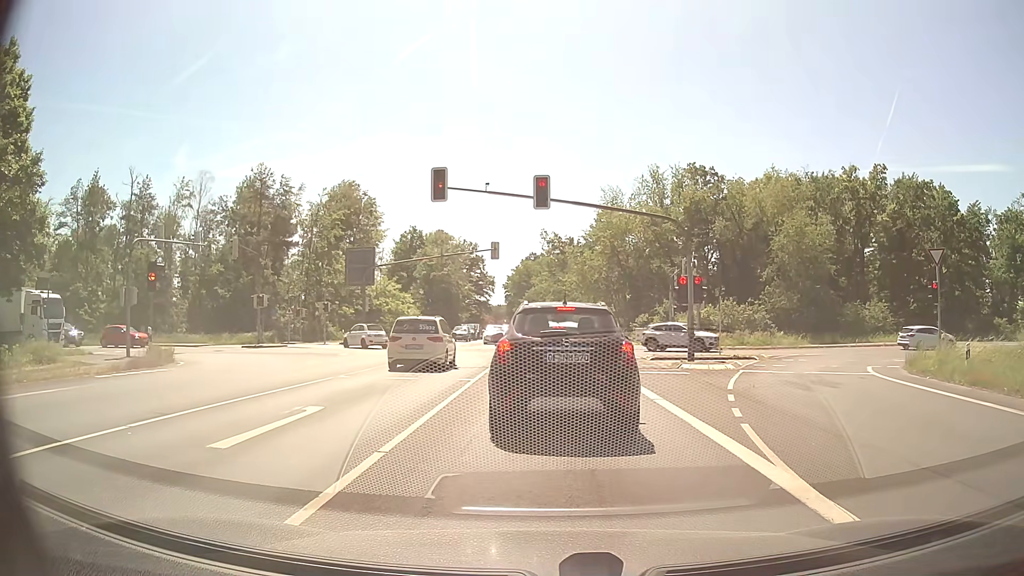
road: primary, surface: asphalt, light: Day
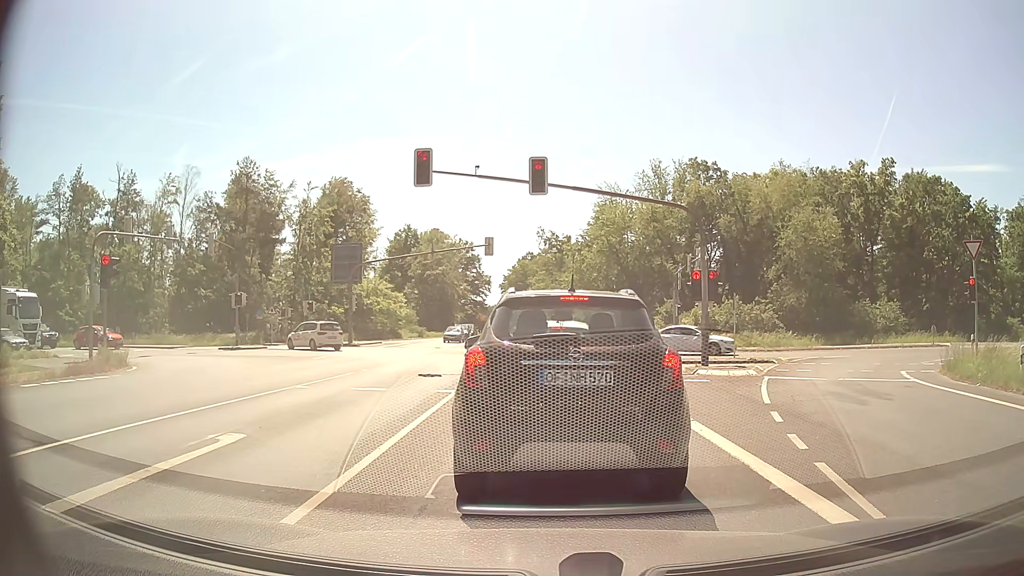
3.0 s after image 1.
(+0.1, +2.8) m; +1°
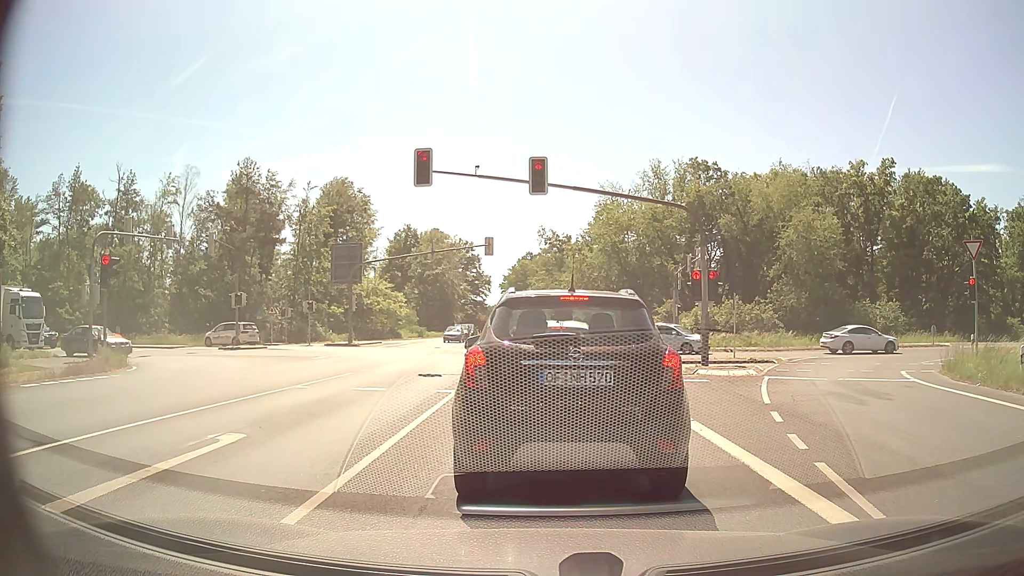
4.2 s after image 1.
(0.0, 0.0) m; 0°
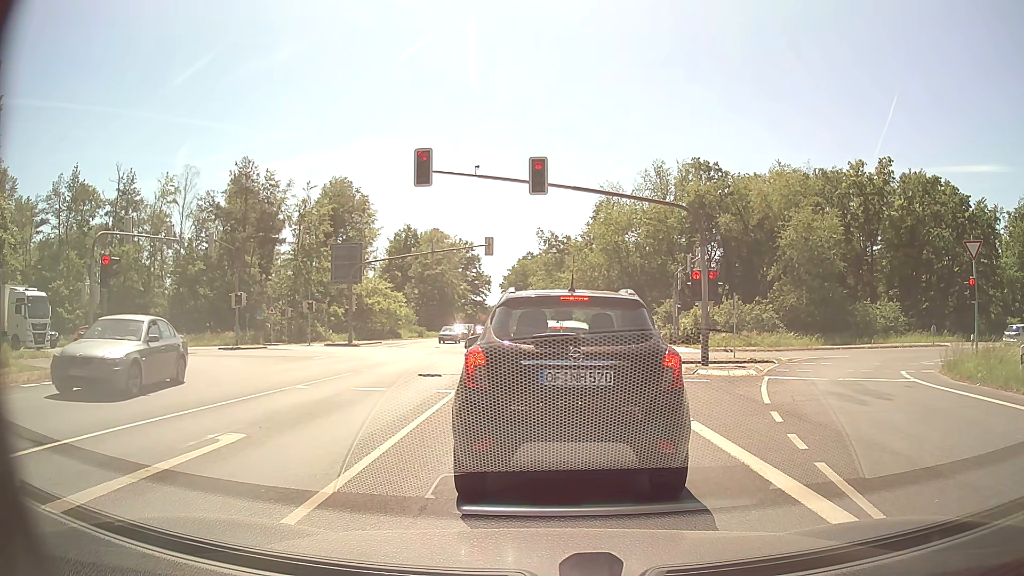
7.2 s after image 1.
(0.0, 0.0) m; 0°
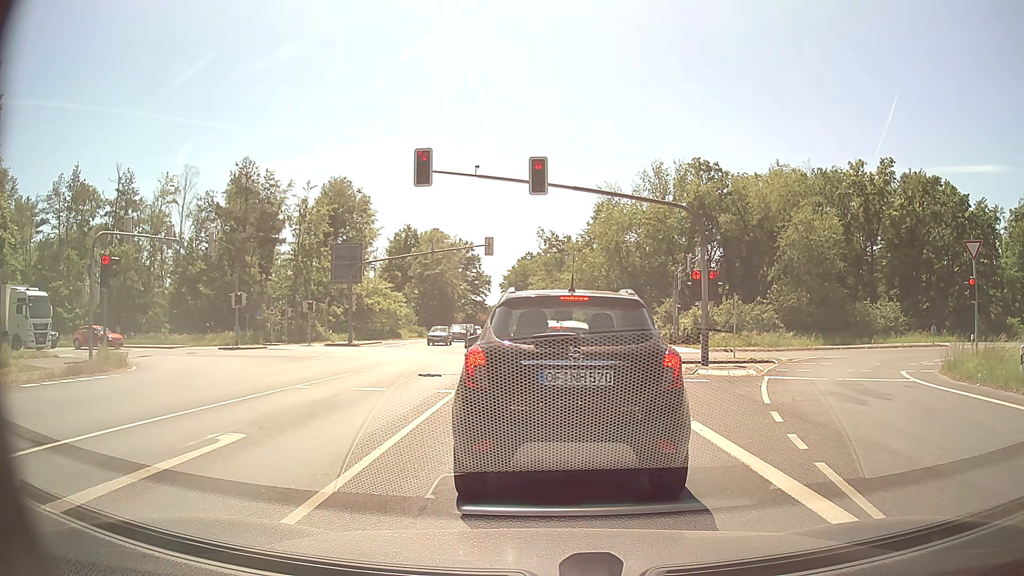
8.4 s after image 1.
(0.0, 0.0) m; 0°
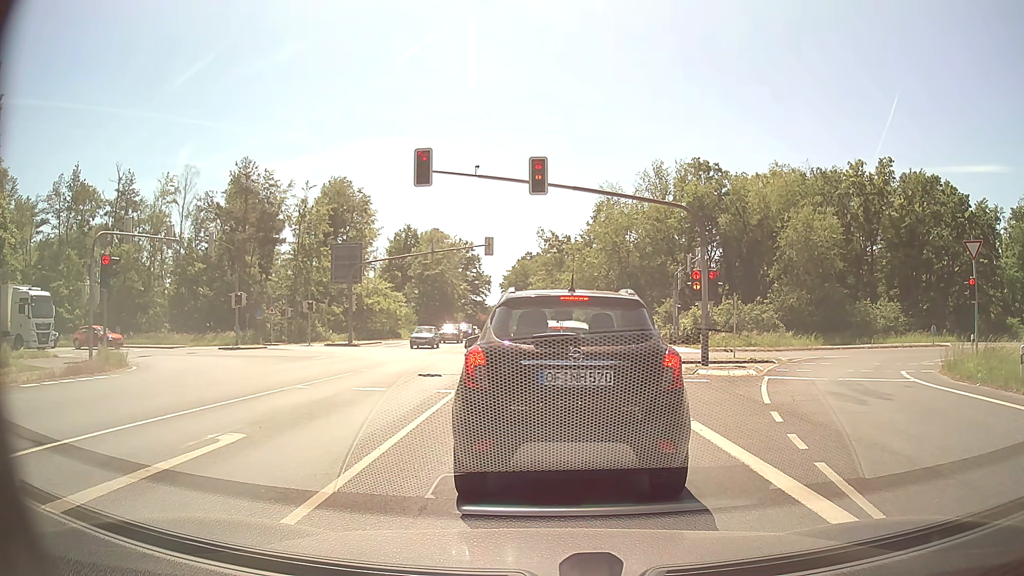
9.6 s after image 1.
(0.0, 0.0) m; 0°
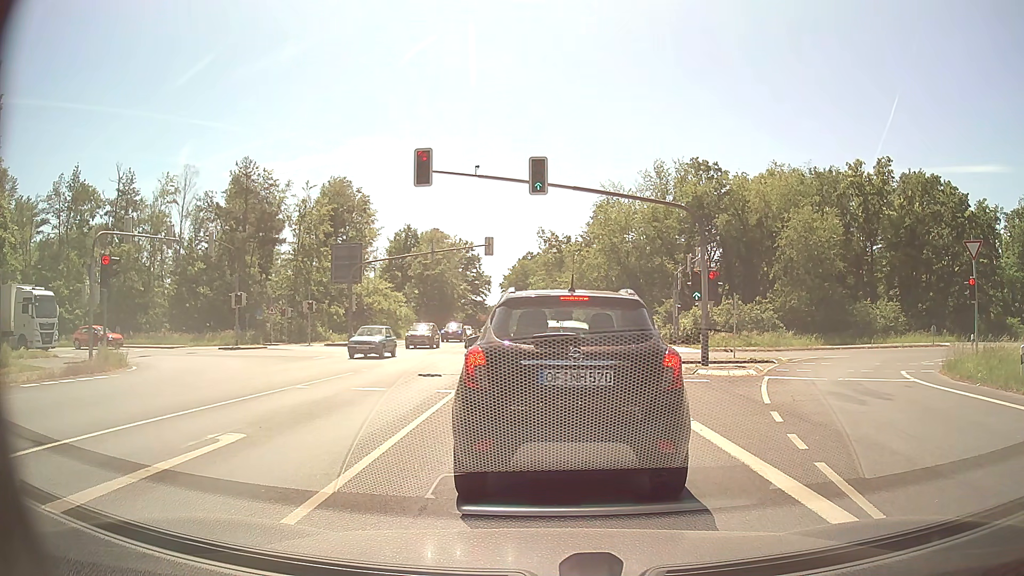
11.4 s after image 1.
(0.0, 0.0) m; 0°
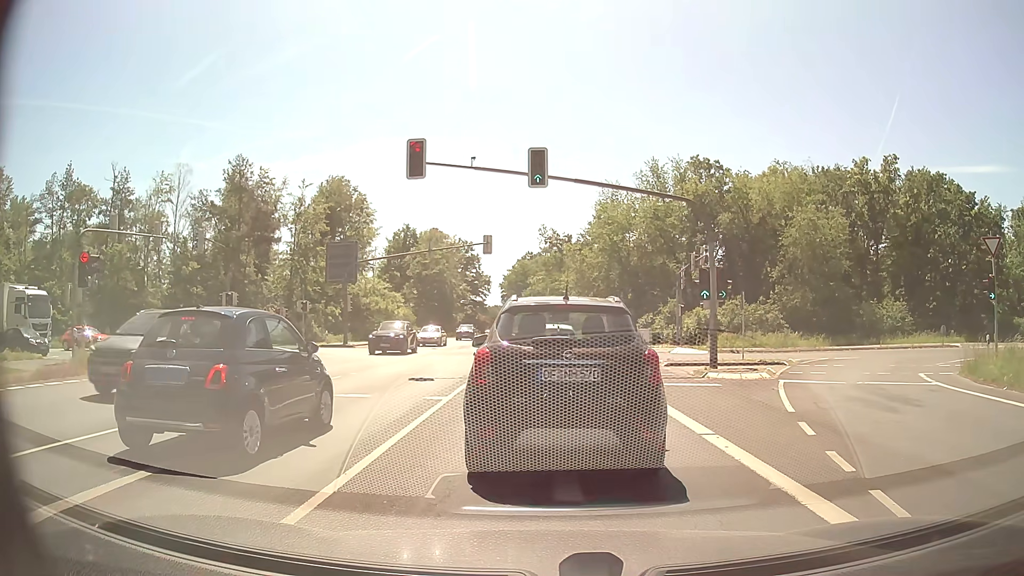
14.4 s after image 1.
(0.0, +1.3) m; 0°
